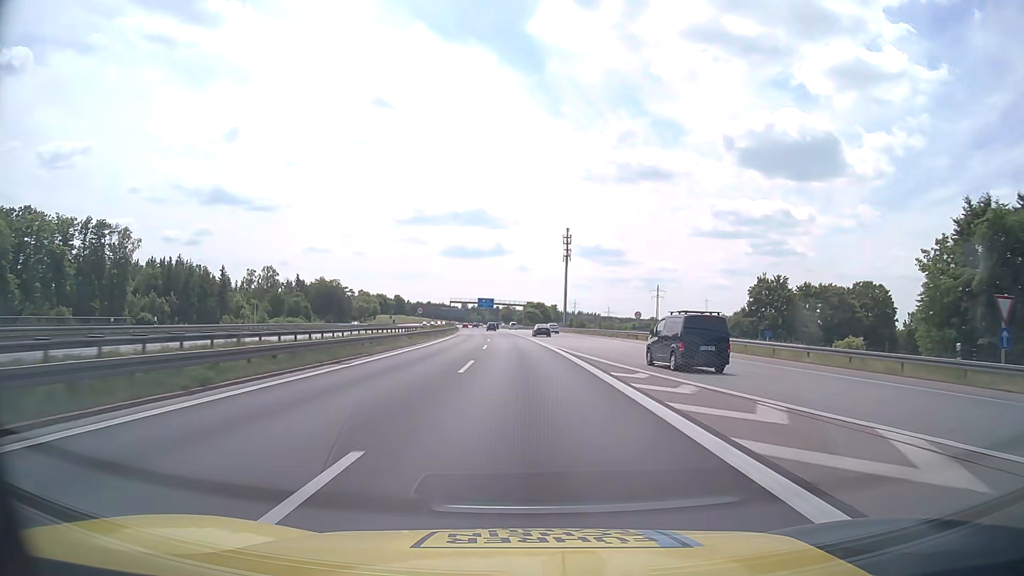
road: motorway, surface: asphalt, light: Day
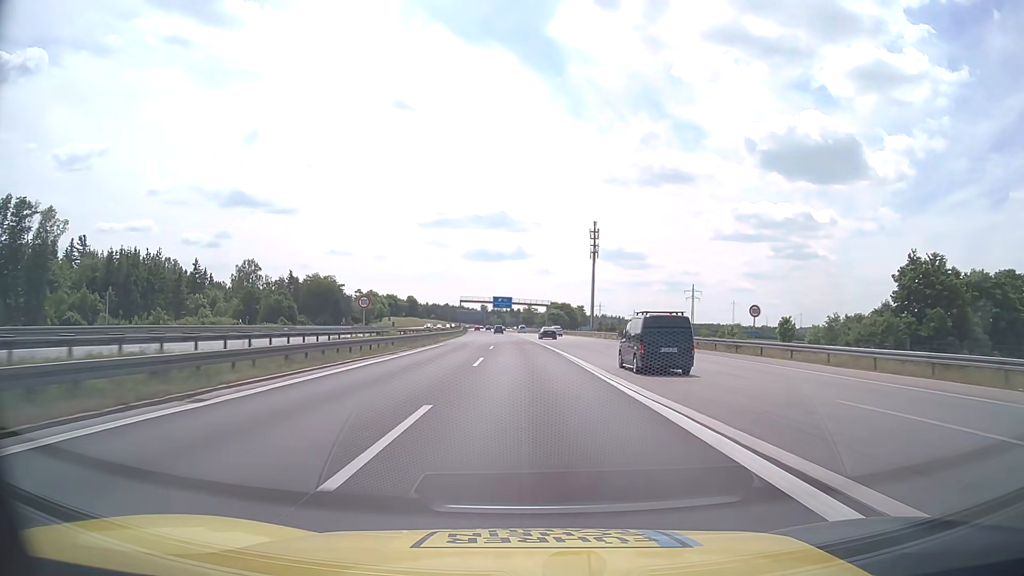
(-0.5, +31.7) m; -2°
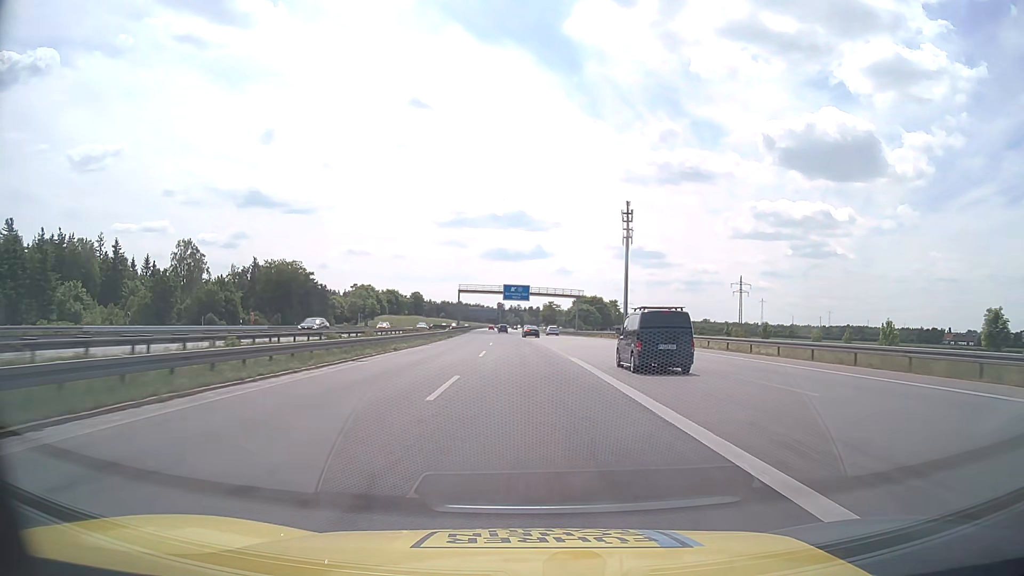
(-0.8, +47.6) m; -2°
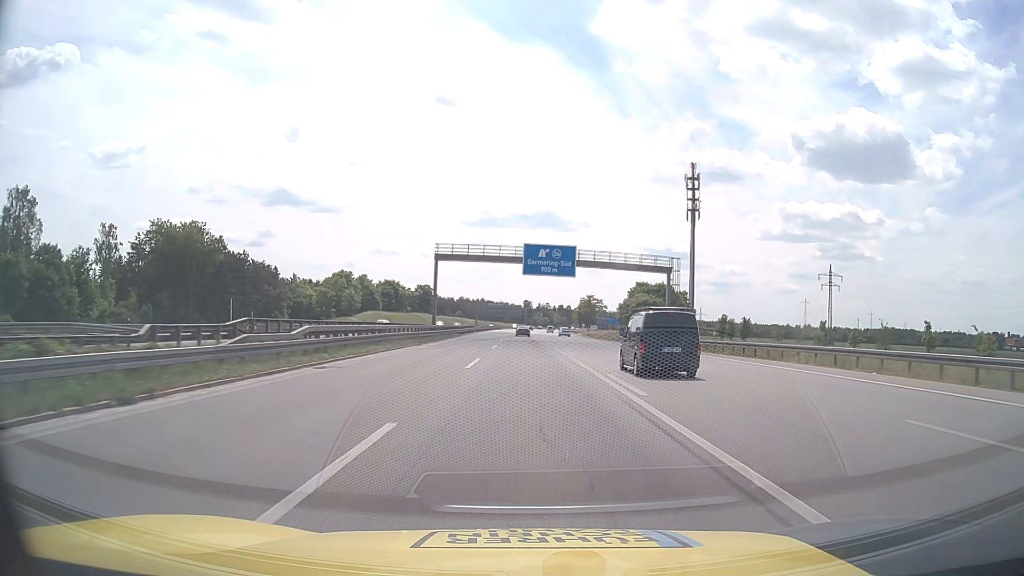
(-1.4, +63.4) m; -2°
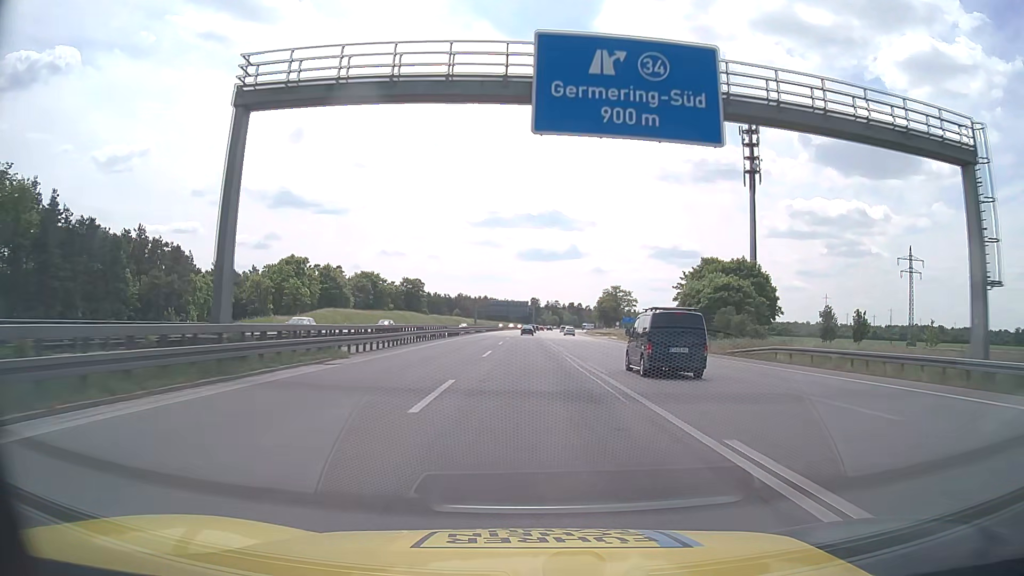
(-0.4, +47.5) m; -1°
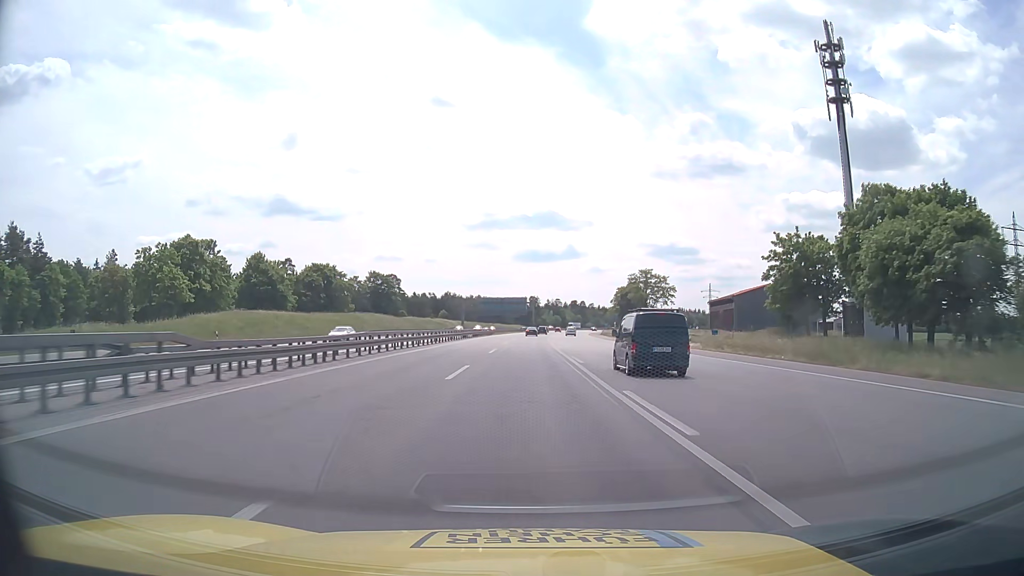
(+0.1, +47.5) m; 0°
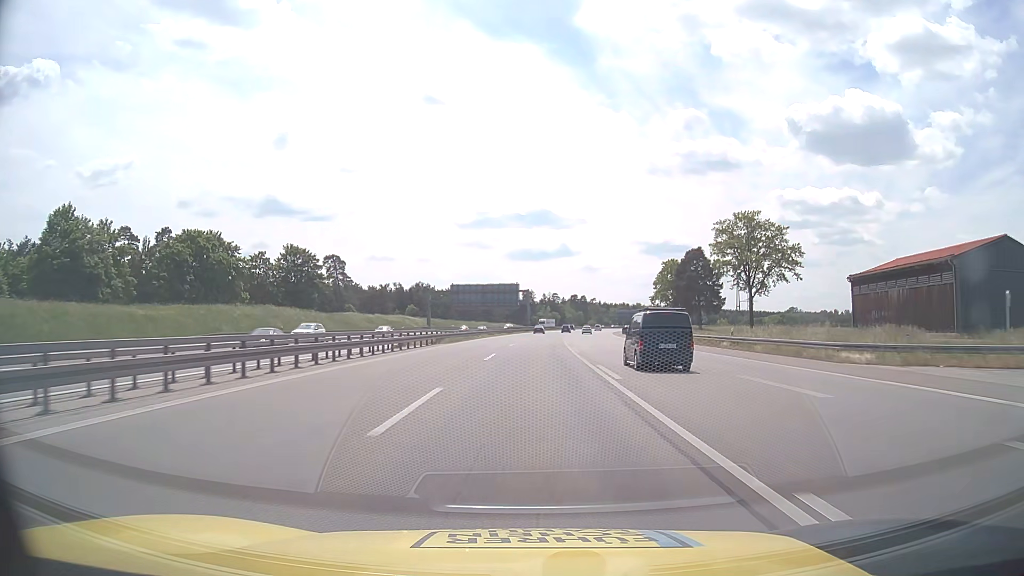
(+0.2, +63.4) m; +1°
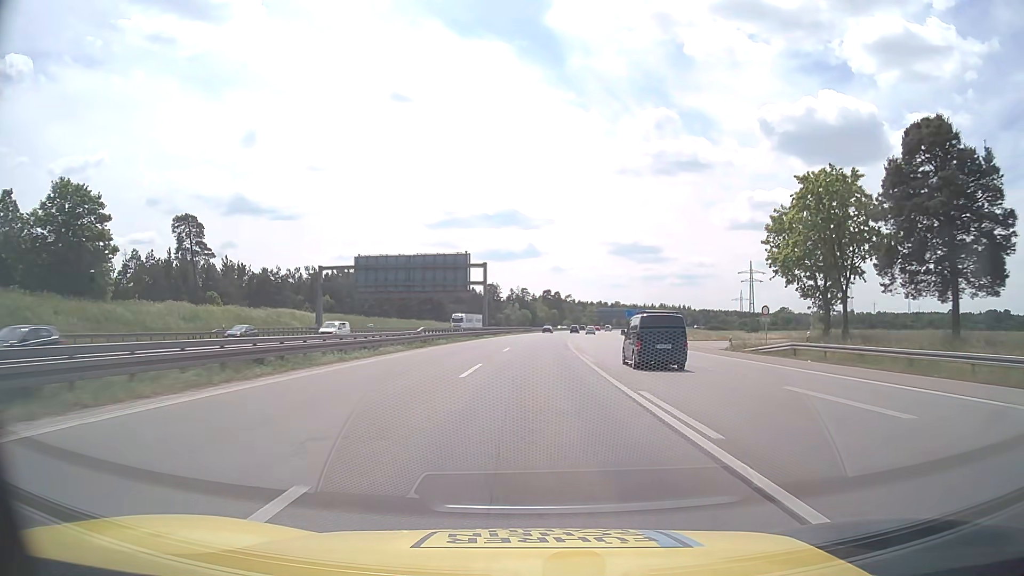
(+1.4, +63.3) m; +3°
(0, +10) (0, +20) (0, +30) (+1, +40) (+1, +50) (+2, +60) (+2, +70) (+3, +80) (+4, +90) (+5, +100) m
